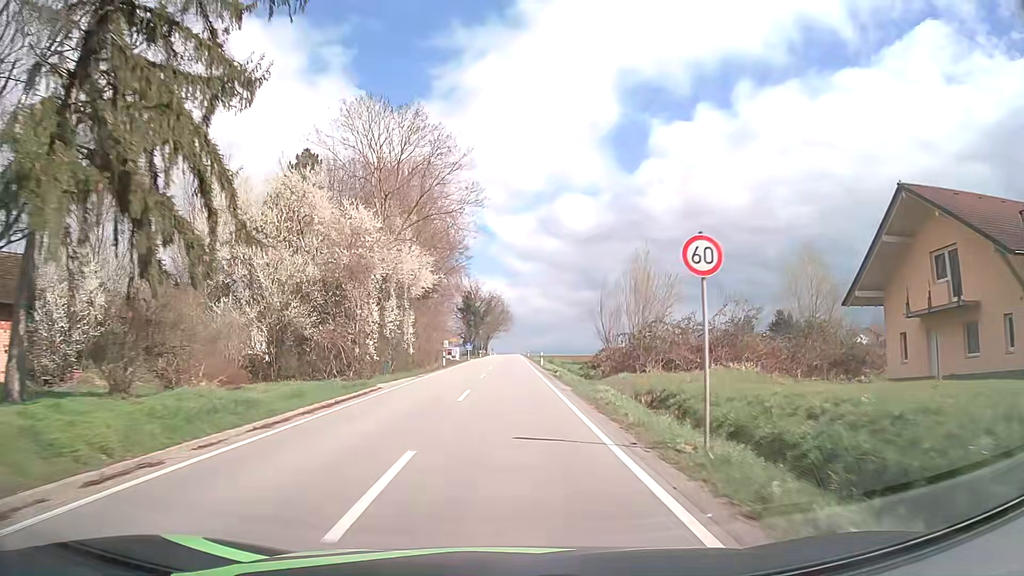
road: tertiary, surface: asphalt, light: Day
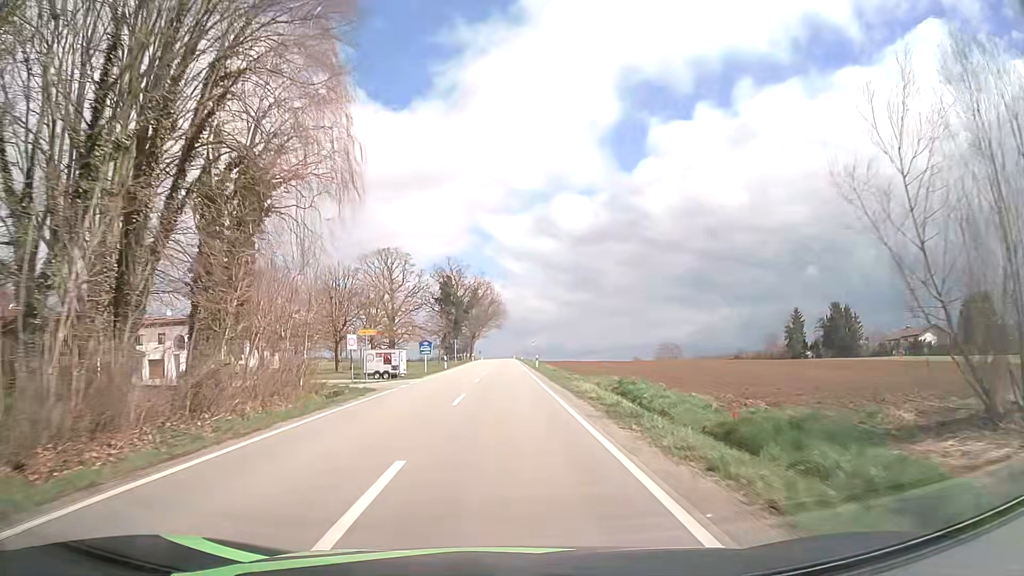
(-0.1, +48.9) m; 0°
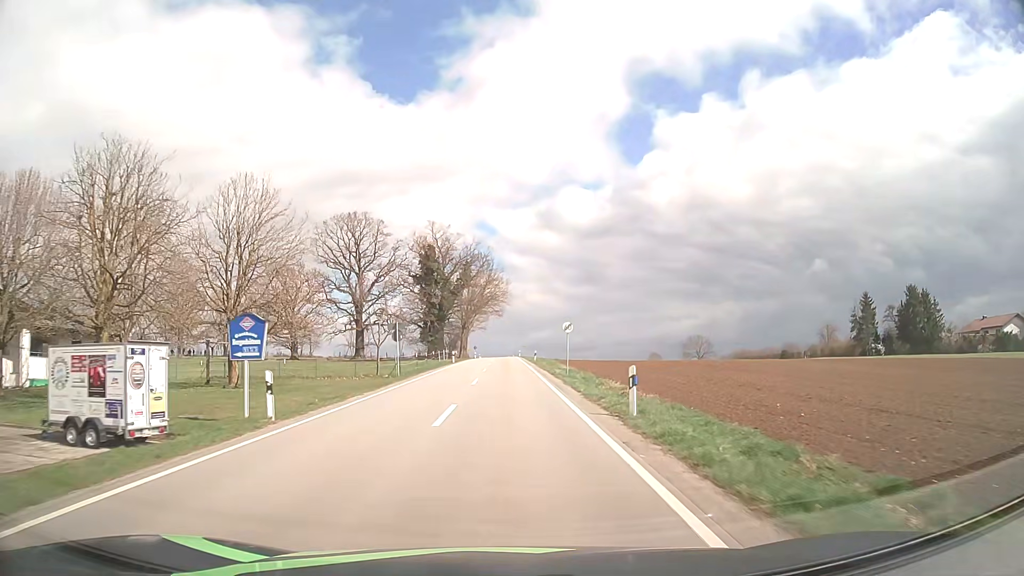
(0.0, +40.4) m; 0°
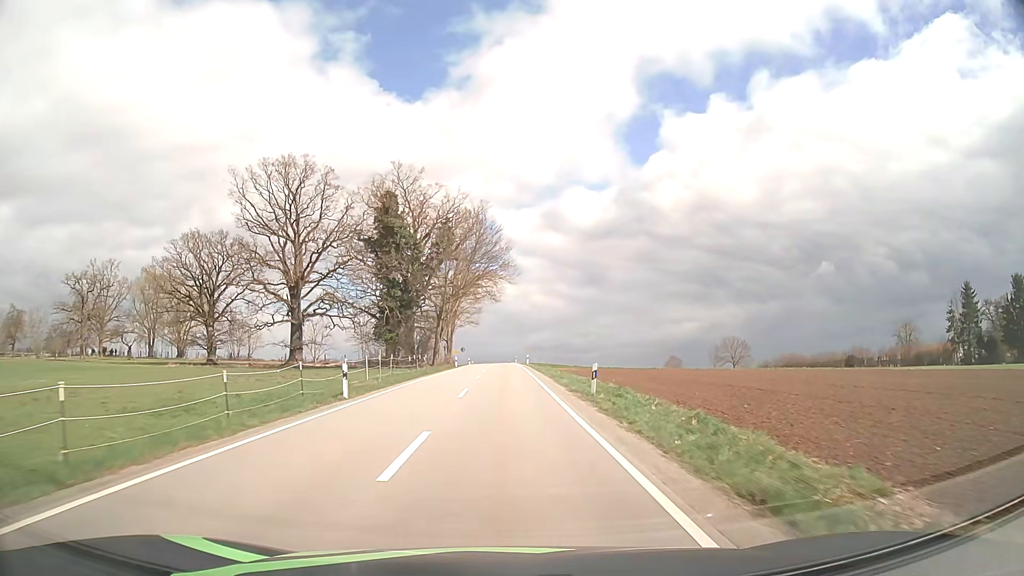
(0.0, +40.9) m; 0°
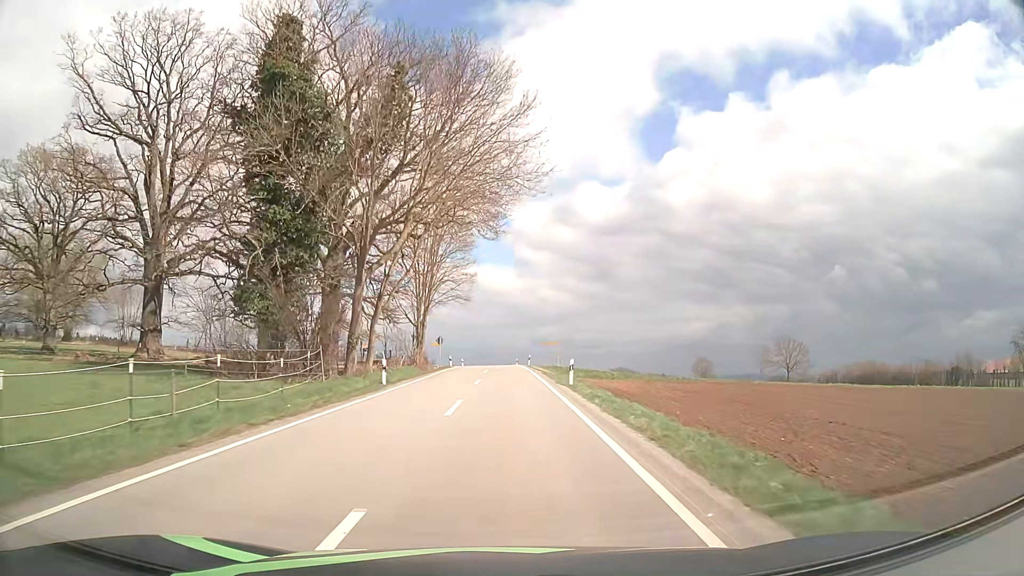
(-0.2, +41.3) m; -1°
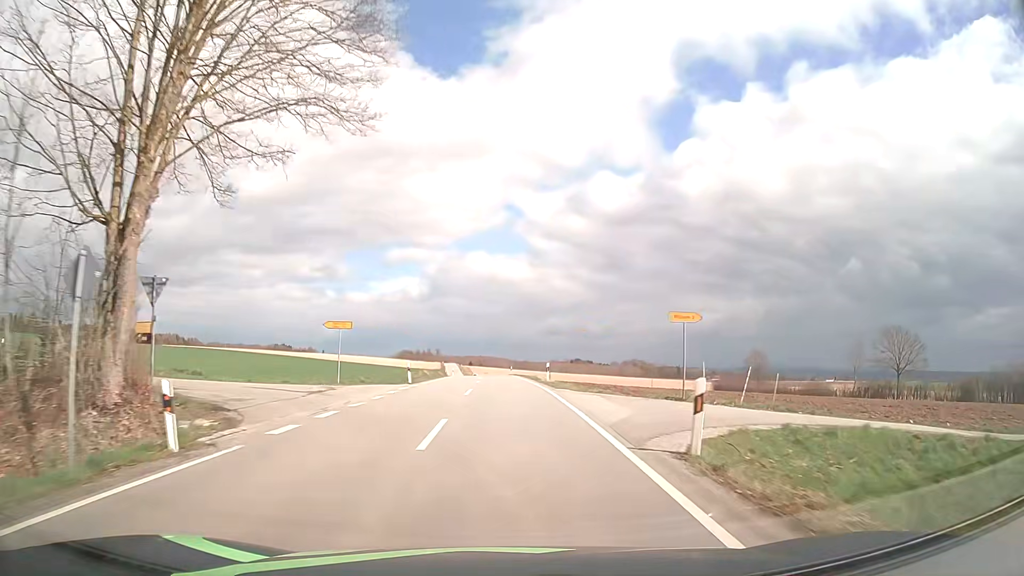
(-0.1, +52.5) m; 0°
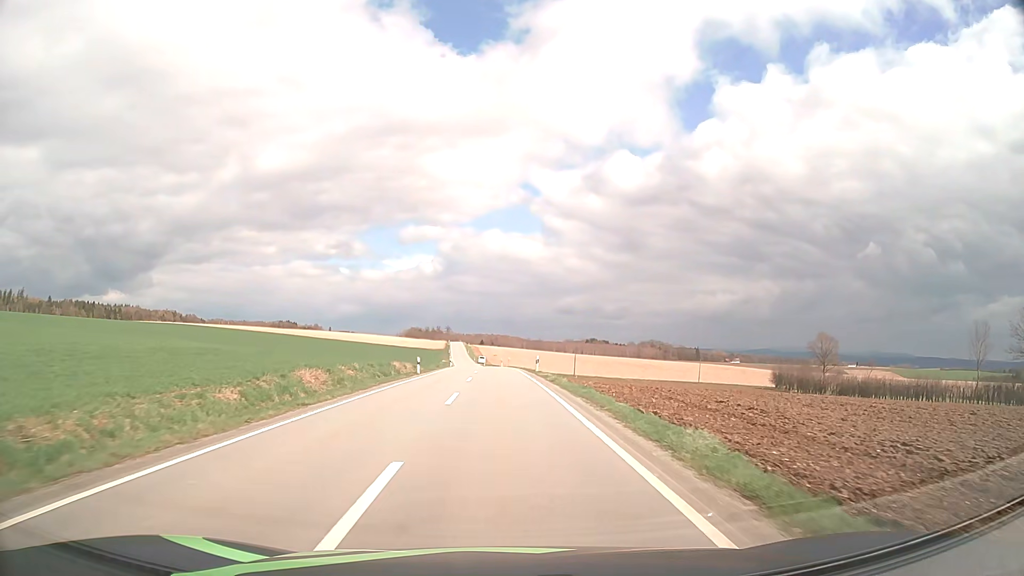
(-0.6, +41.3) m; -1°
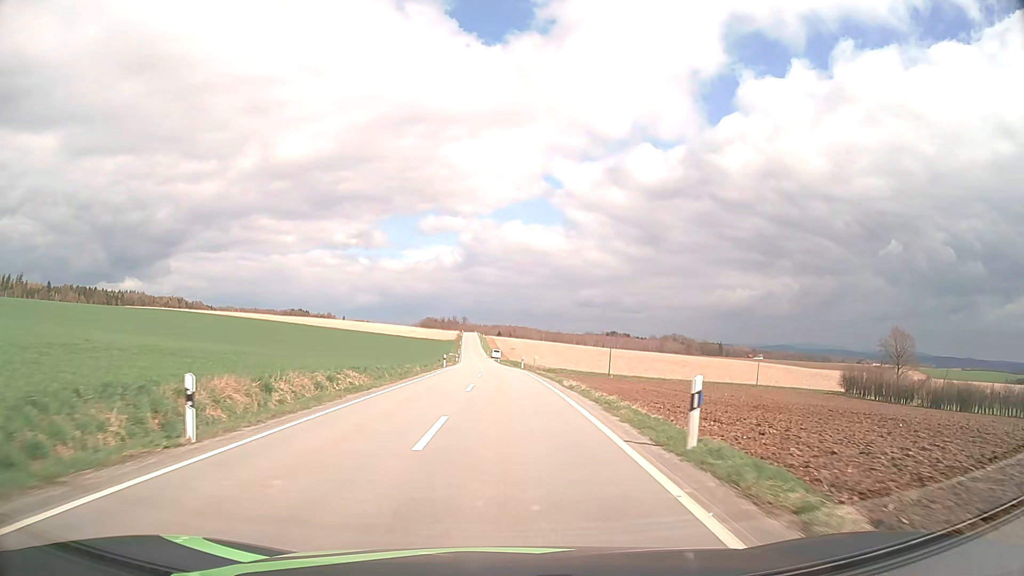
(-0.4, +30.9) m; -2°
(0, +10) (0, +20) (0, +30) (0, +40) (0, +50) (-1, +60) (-1, +70) (-1, +80) (-2, +90) (-3, +100) m
